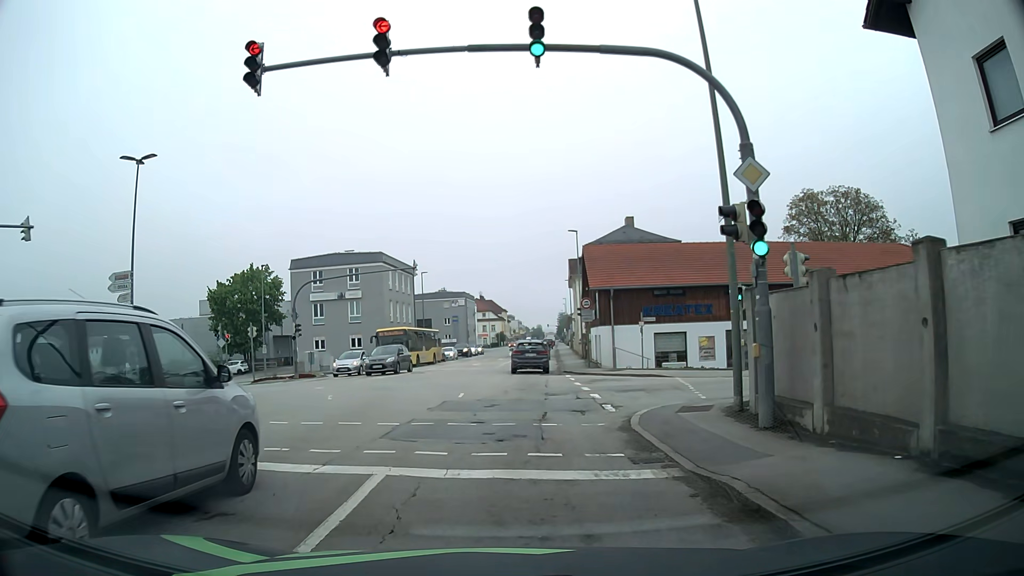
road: tertiary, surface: asphalt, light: Day
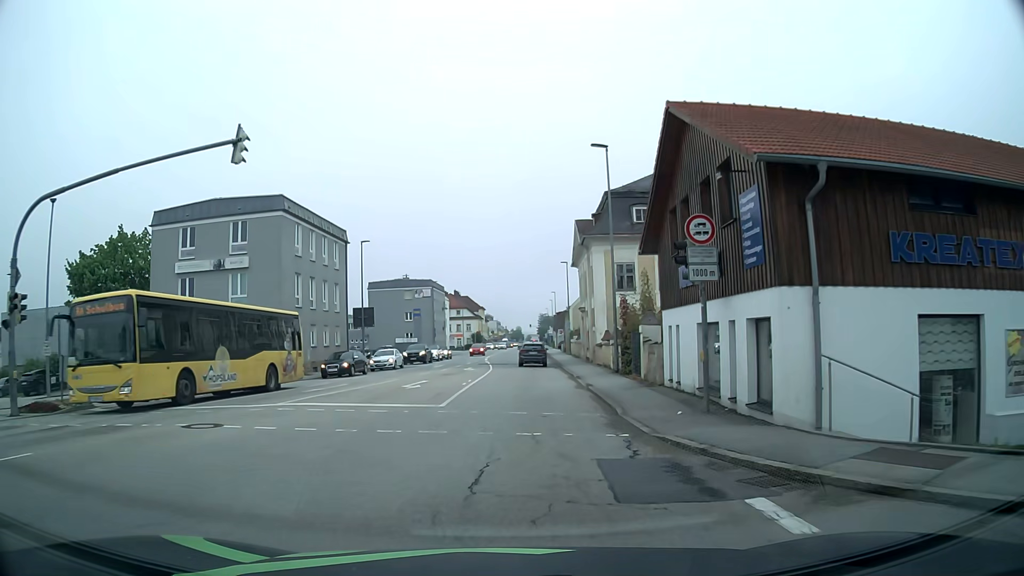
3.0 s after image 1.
(+0.2, +24.7) m; +2°
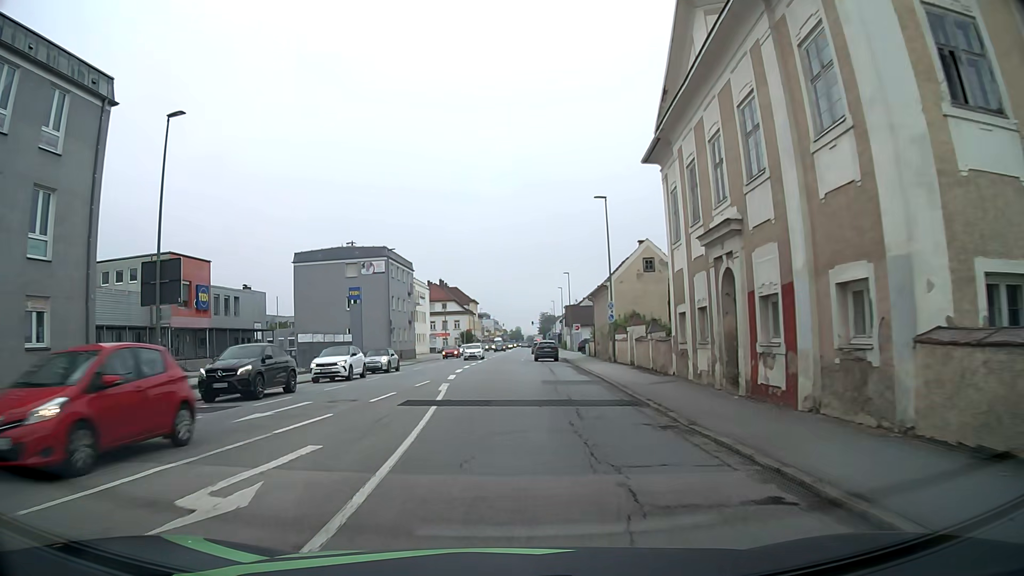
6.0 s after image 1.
(+0.1, +33.0) m; -1°
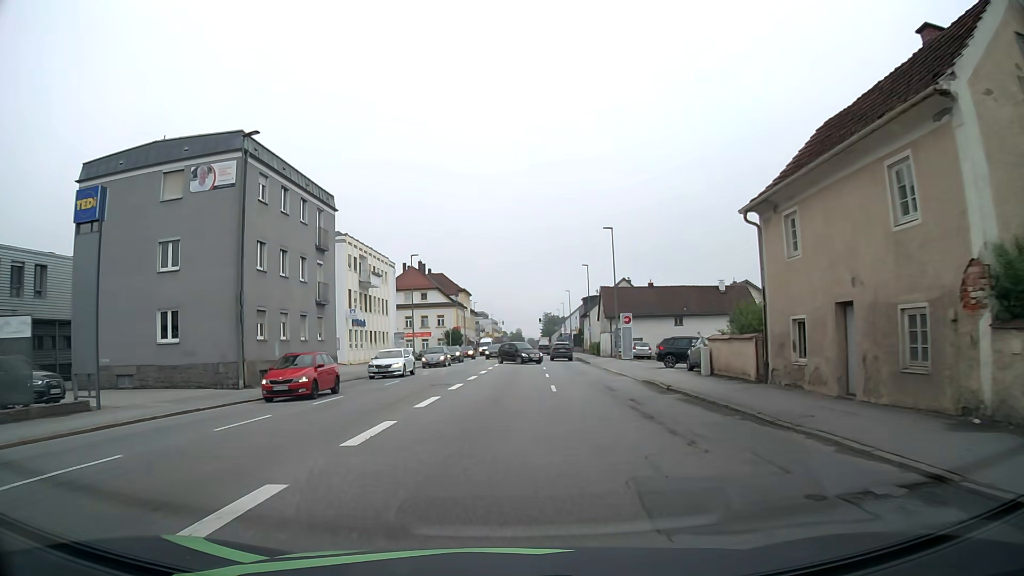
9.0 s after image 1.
(-0.1, +35.9) m; 0°
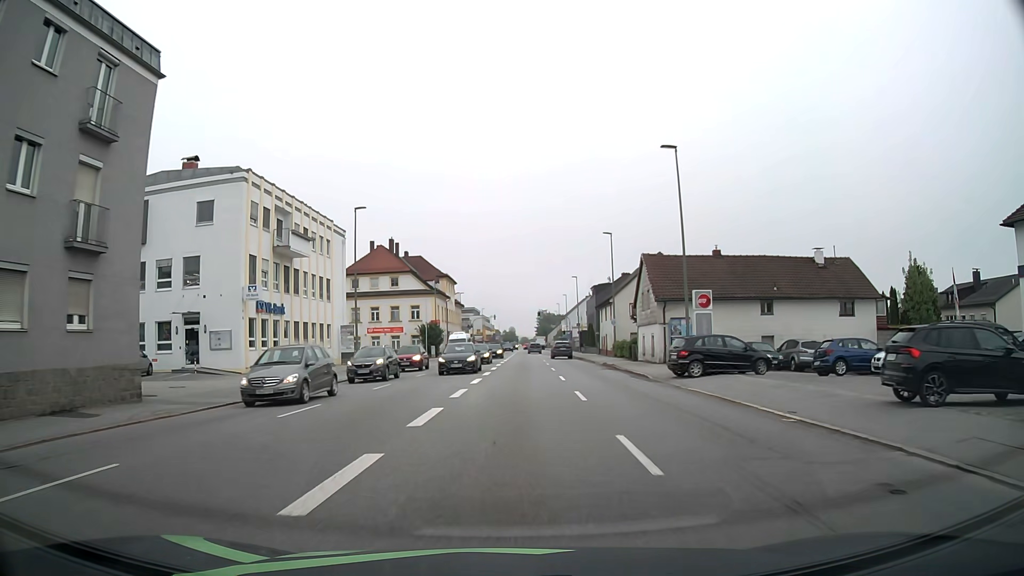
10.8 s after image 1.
(+0.1, +22.2) m; 0°
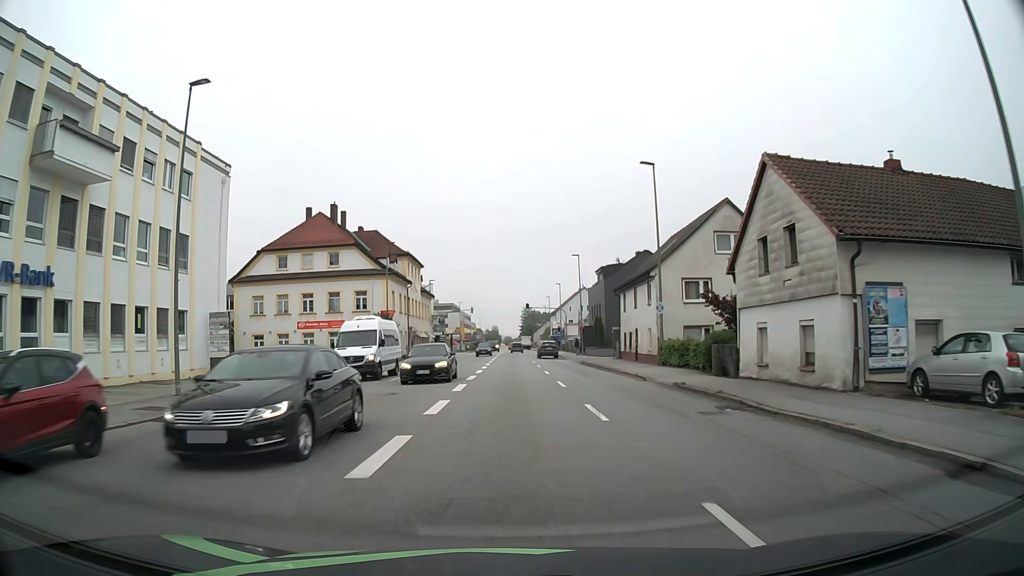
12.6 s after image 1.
(+0.4, +22.4) m; +2°
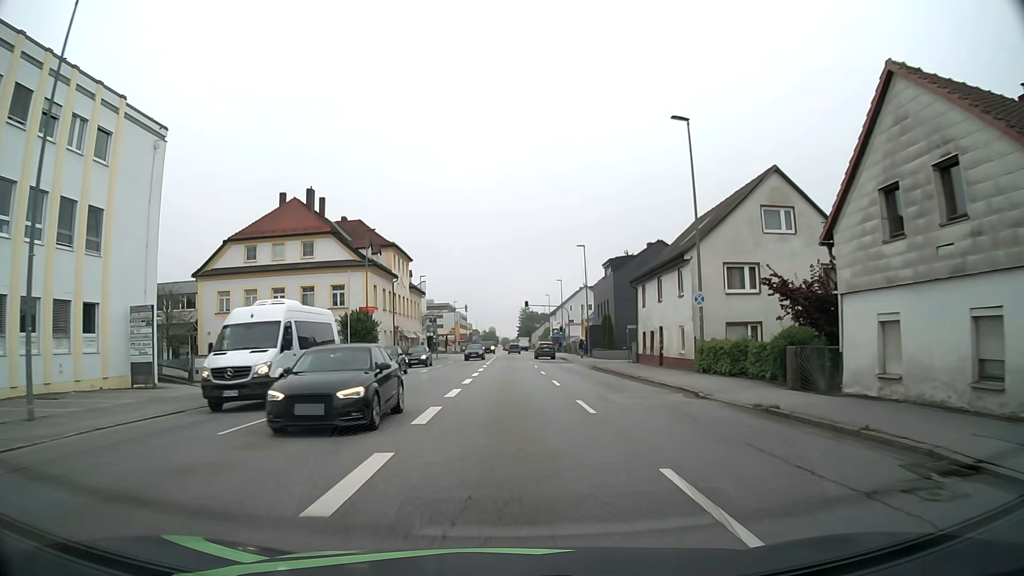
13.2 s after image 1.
(0.0, +7.5) m; 0°
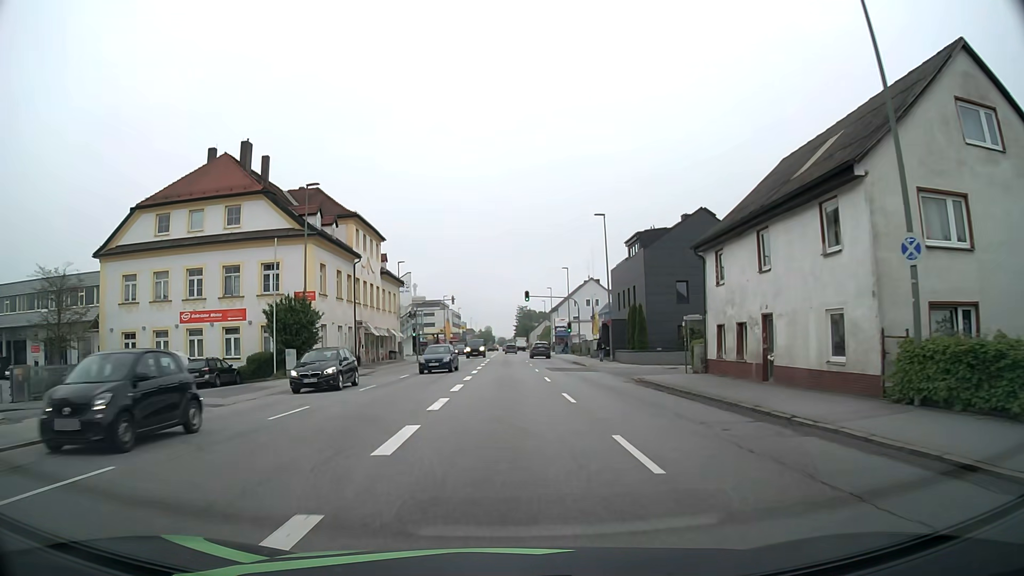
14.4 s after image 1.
(+0.1, +15.1) m; 0°
(0, +10) (0, +20) (0, +30) (0, +40) (0, +50) (0, +60) (0, +70) (0, +80) (0, +90) (0, +100) m
